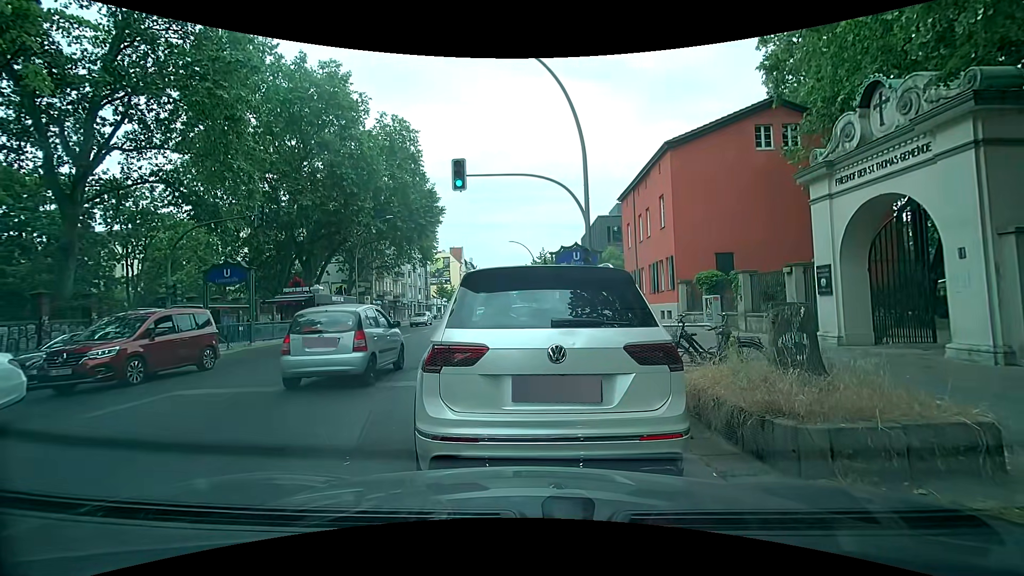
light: Day
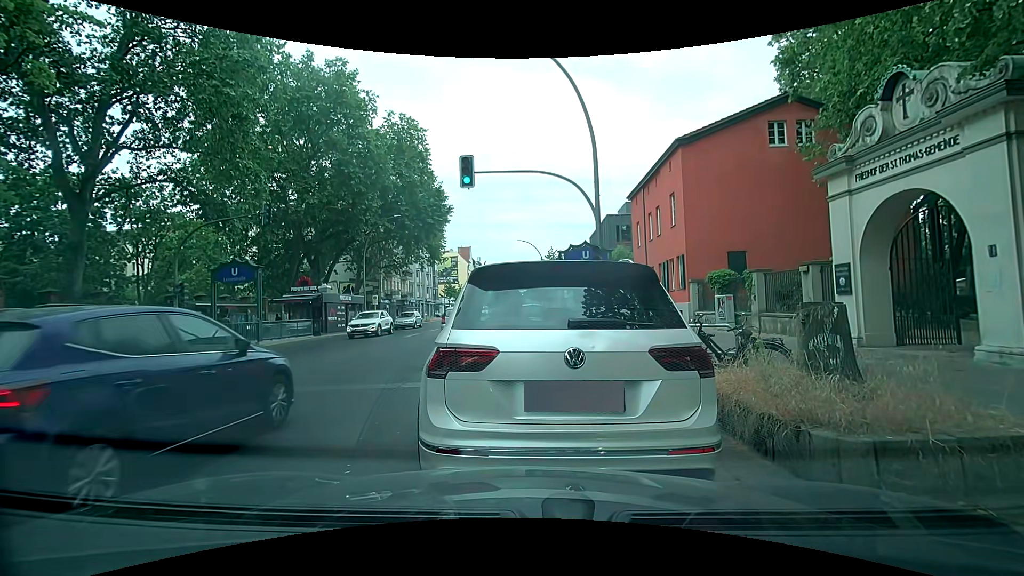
(0.0, +0.3) m; 0°
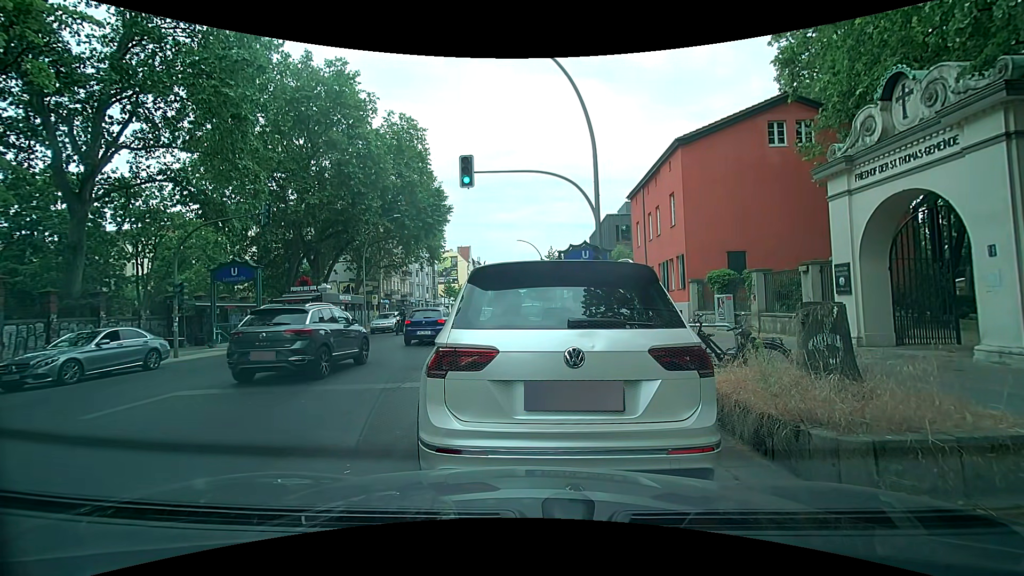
(0.0, 0.0) m; 0°
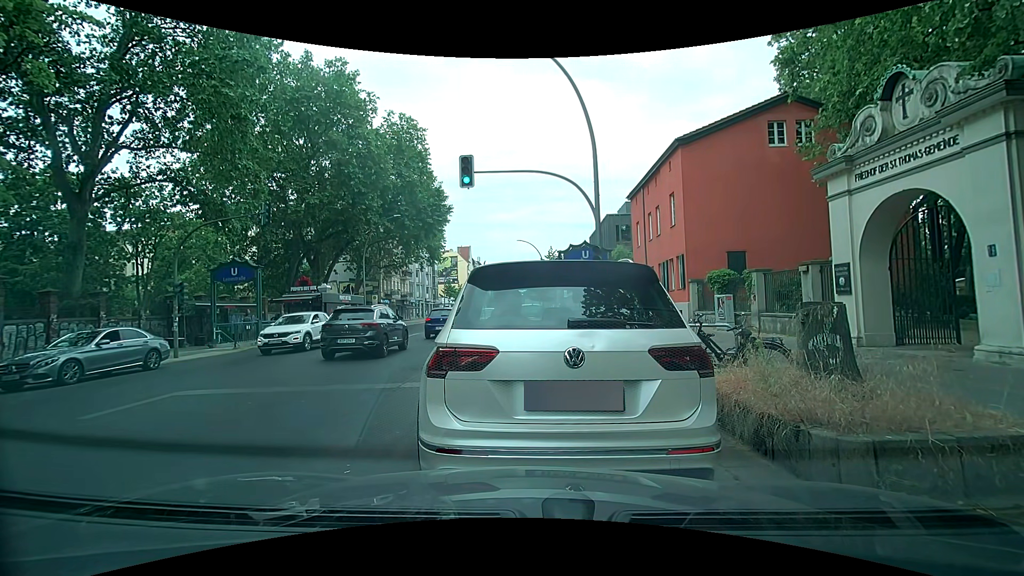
(0.0, 0.0) m; 0°
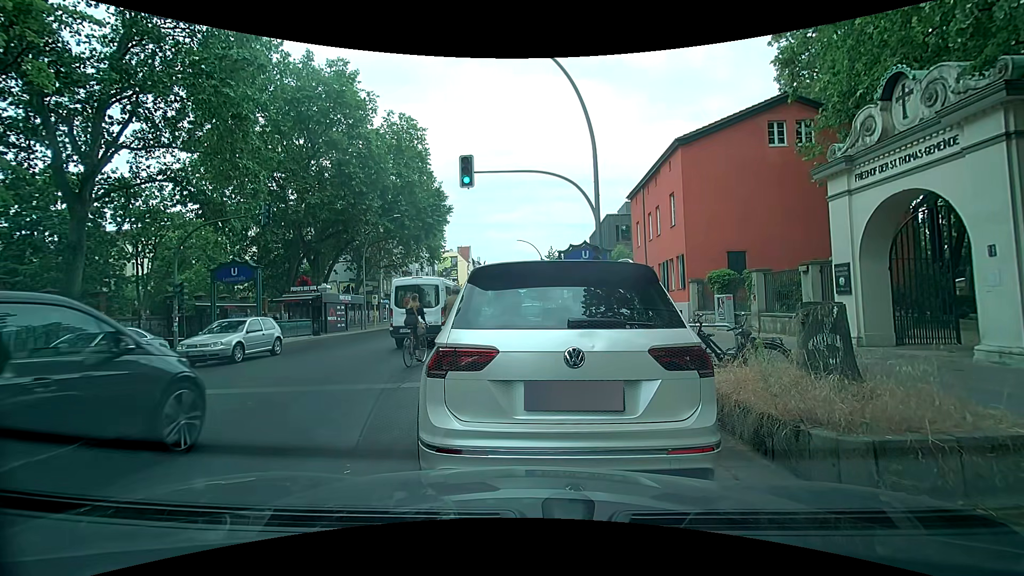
(0.0, 0.0) m; 0°
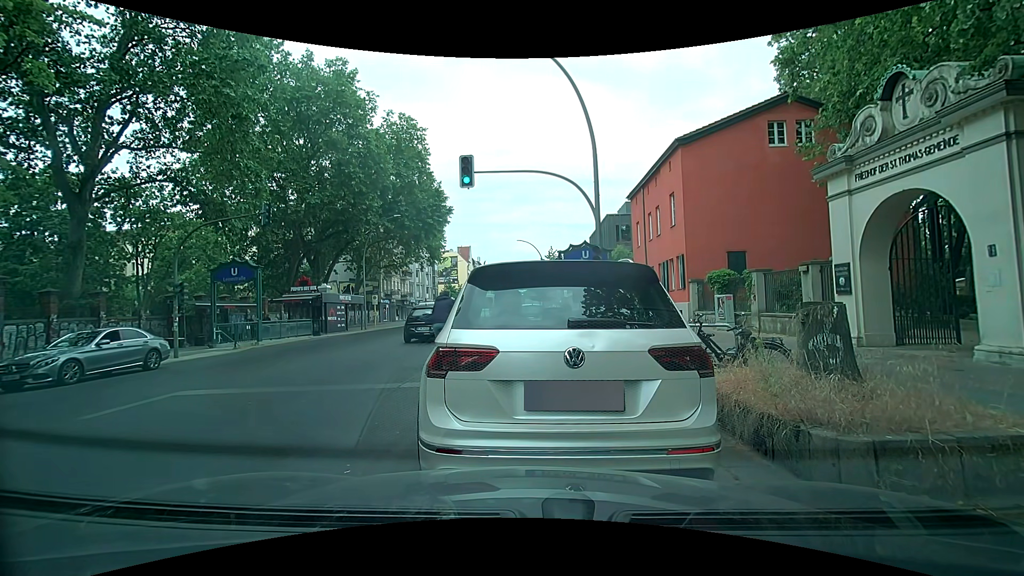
(0.0, 0.0) m; 0°
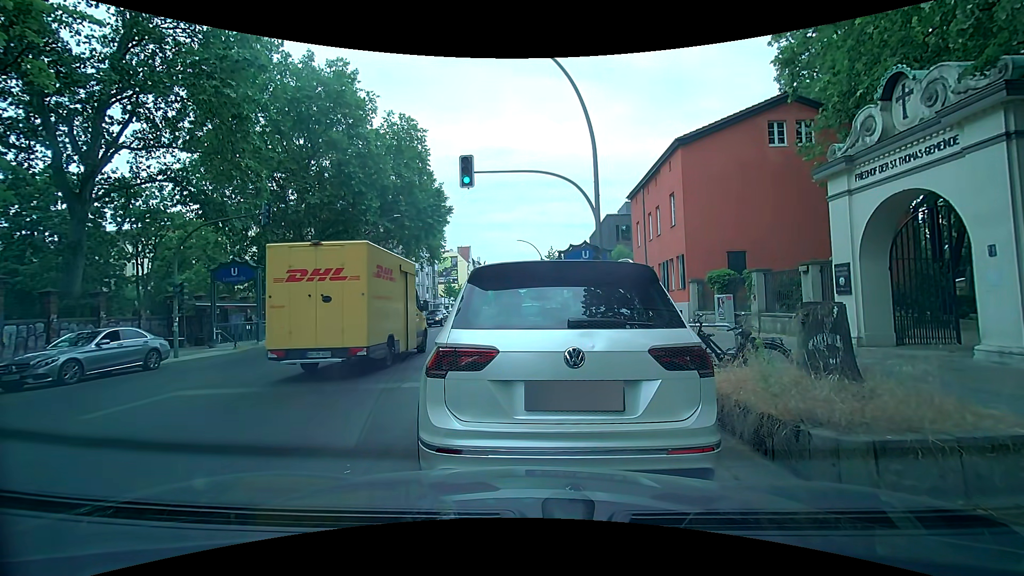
(0.0, 0.0) m; 0°
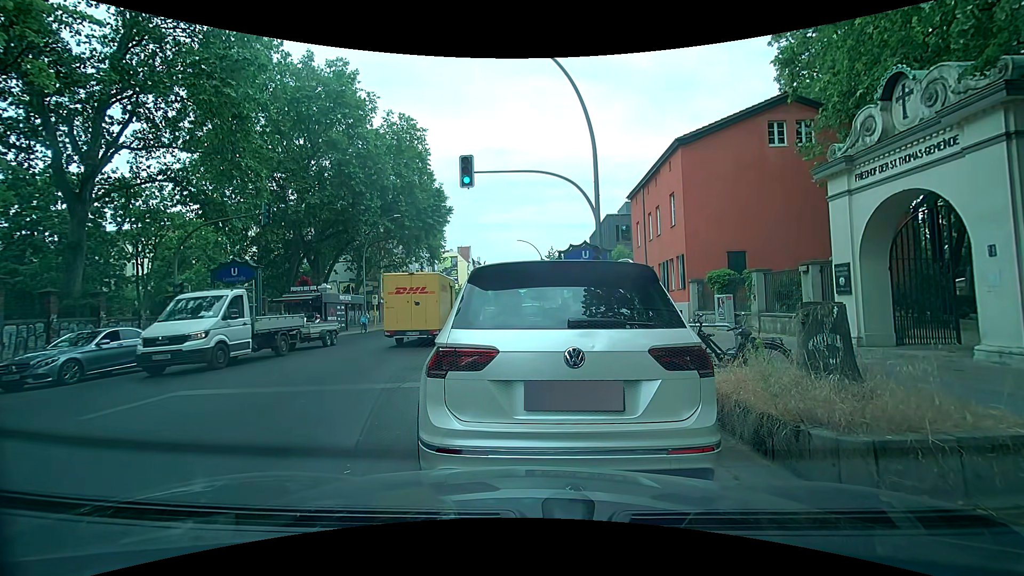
(0.0, 0.0) m; 0°
